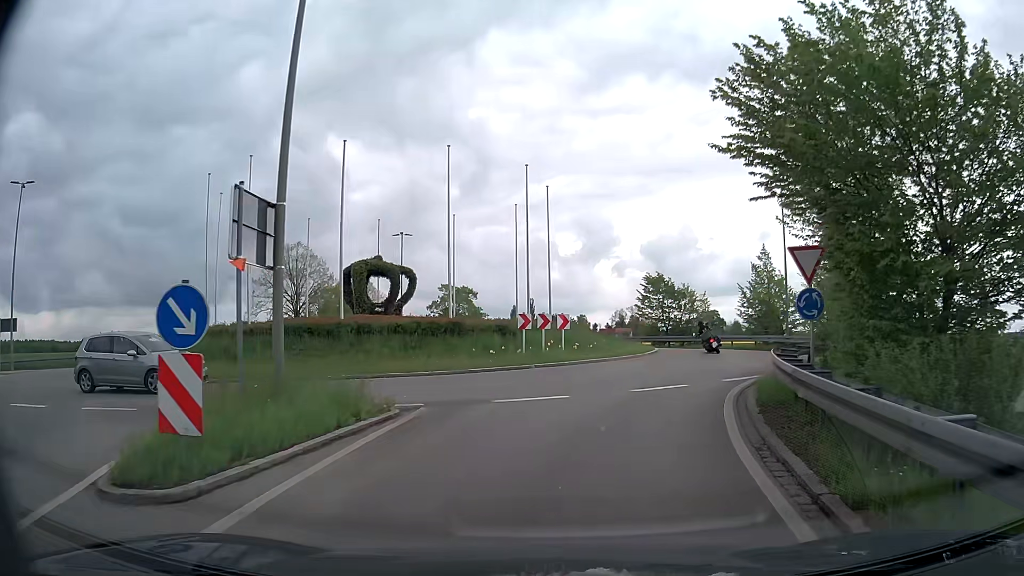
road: secondary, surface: asphalt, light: Day
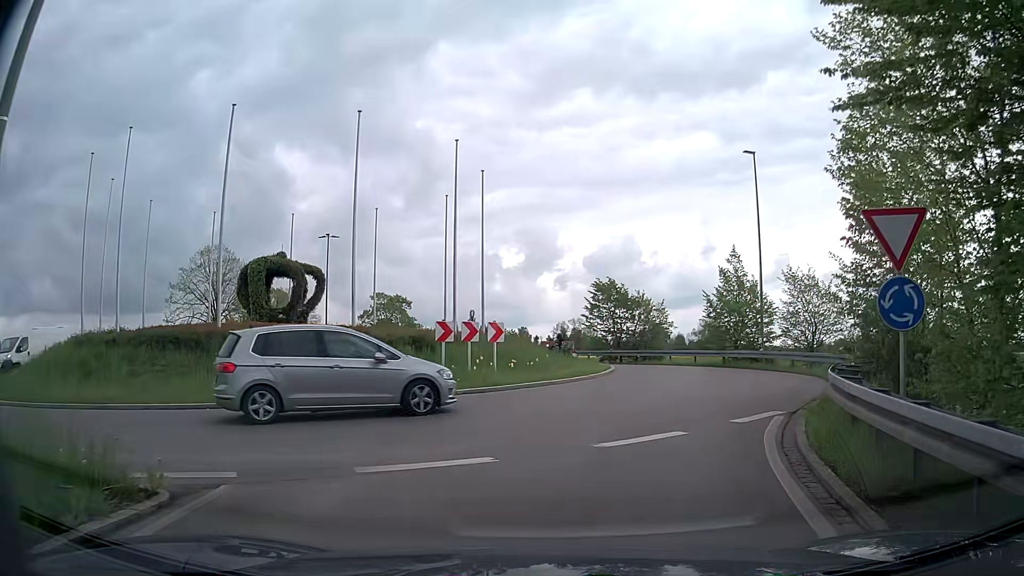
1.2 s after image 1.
(+0.2, +5.3) m; +5°
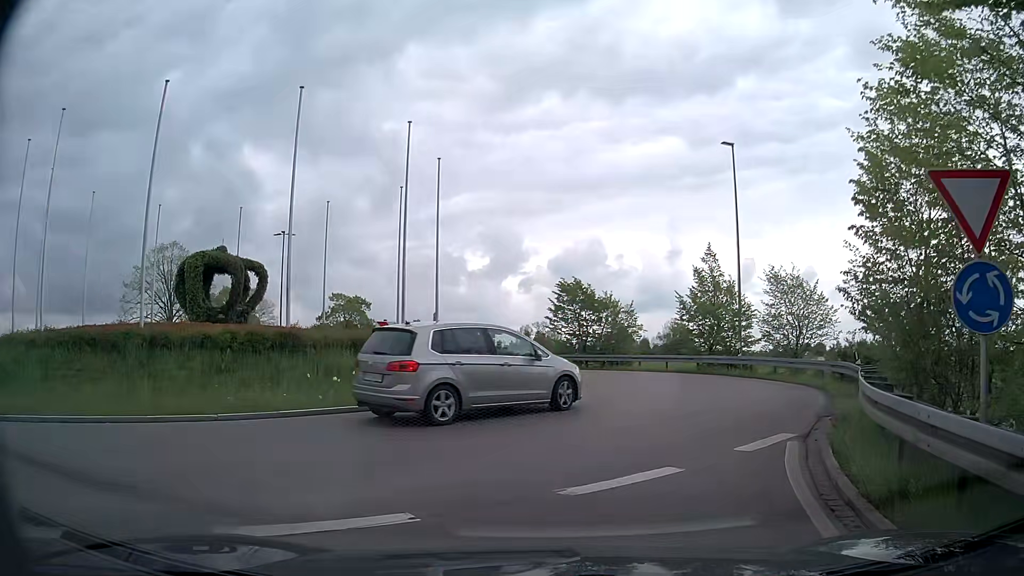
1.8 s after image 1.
(0.0, +2.3) m; +3°
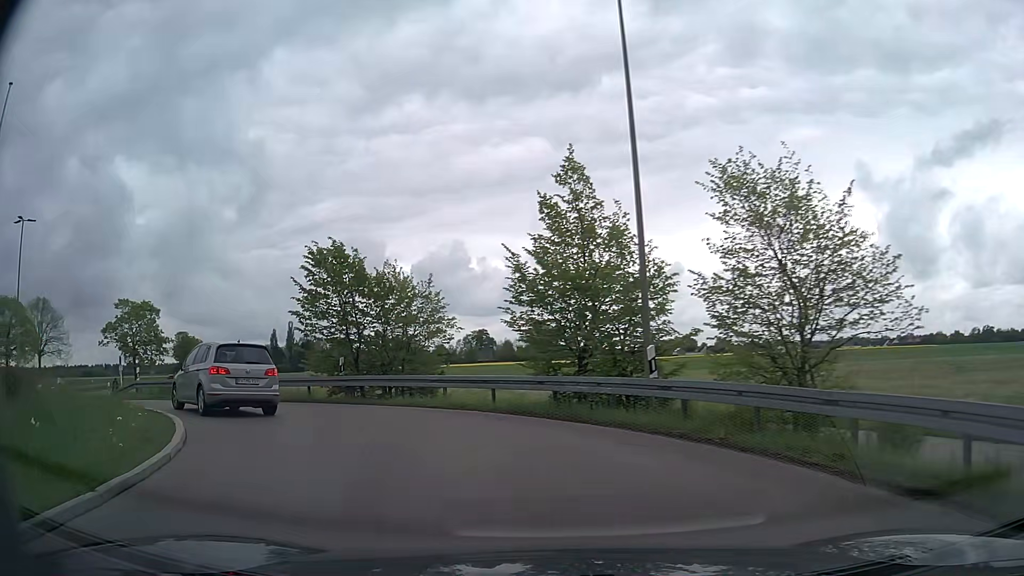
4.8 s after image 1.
(+3.7, +16.4) m; +13°
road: primary
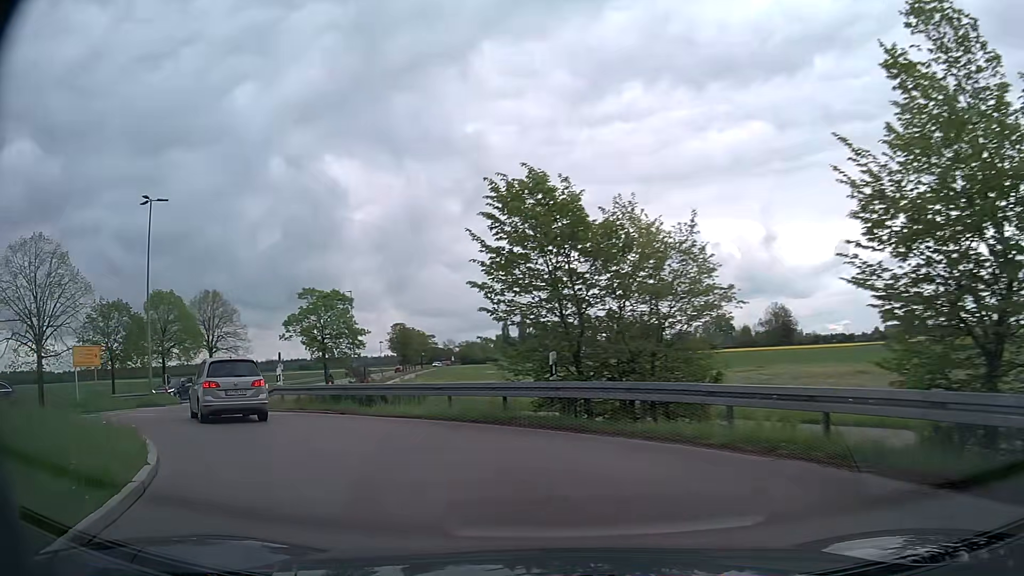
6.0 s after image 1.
(-1.3, +7.8) m; -20°
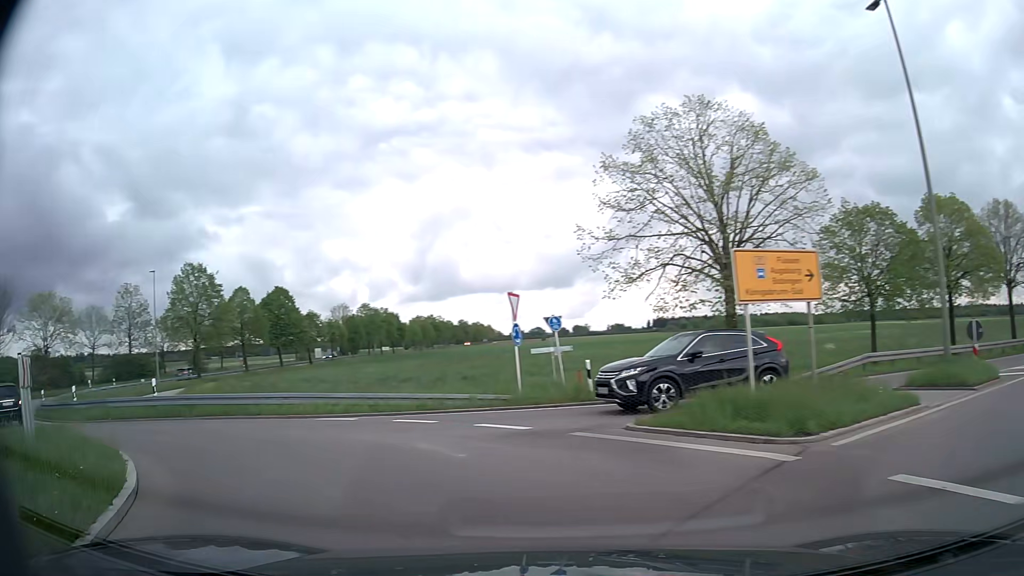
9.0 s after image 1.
(-9.2, +15.8) m; -66°
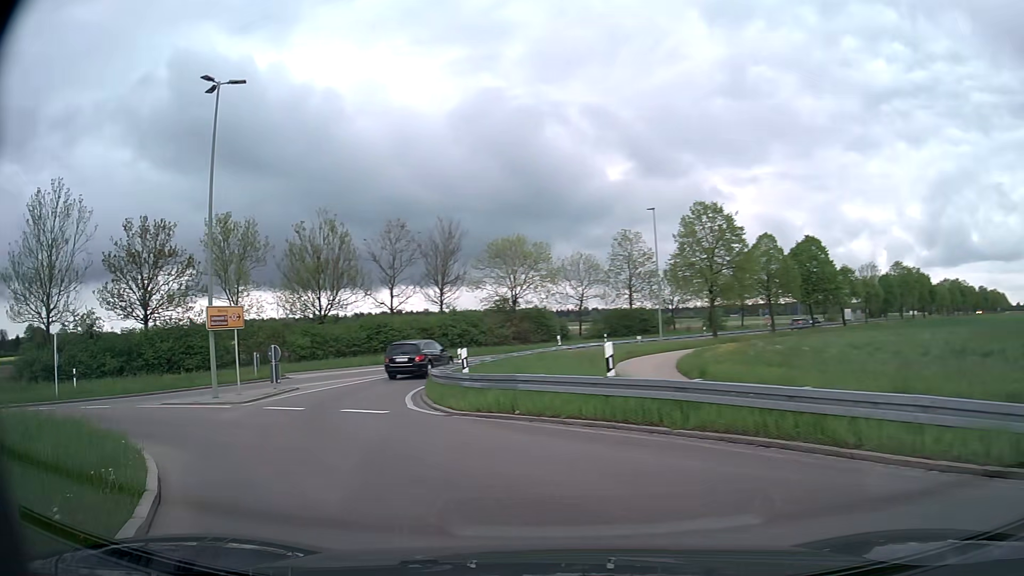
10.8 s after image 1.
(-4.6, +10.9) m; -44°
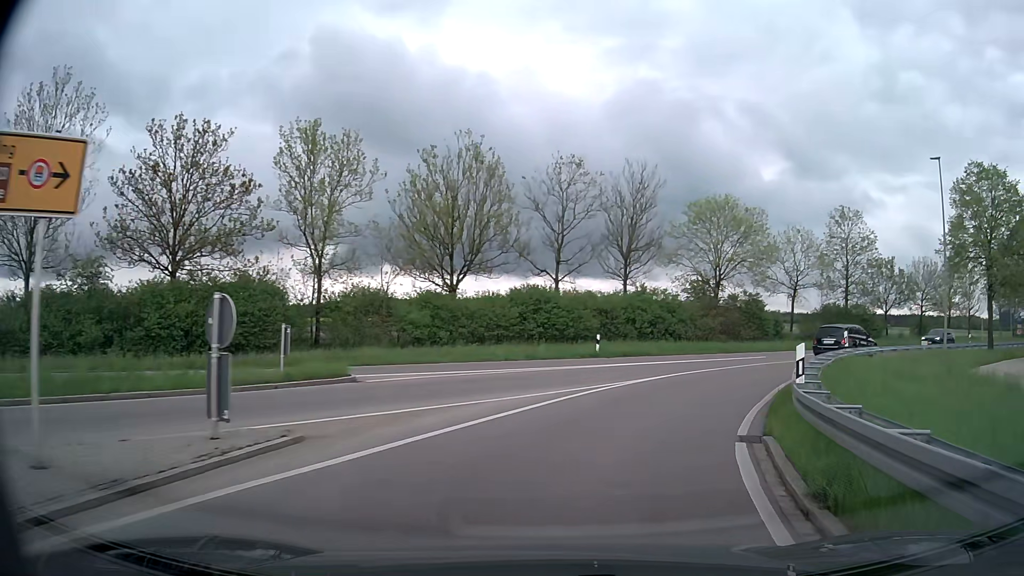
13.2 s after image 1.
(-5.0, +17.7) m; -14°
(+1, +10) (+5, +19) (+11, +27) (+18, +34) (+26, +40) (+34, +46) (+42, +51) (+51, +57) (+59, +62) (+68, +68) m
